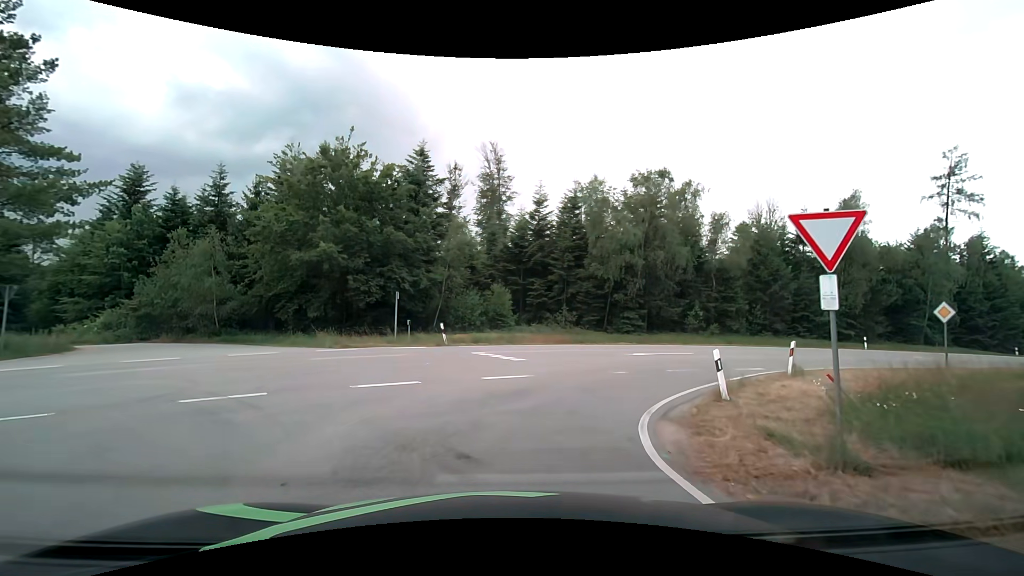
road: tertiary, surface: asphalt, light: Day
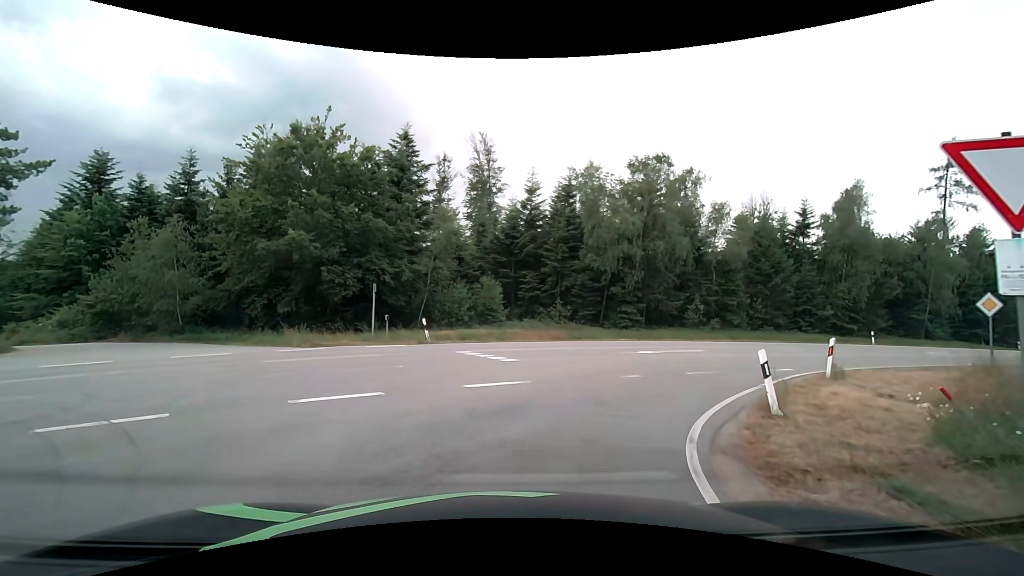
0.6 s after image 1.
(0.0, +2.3) m; 0°
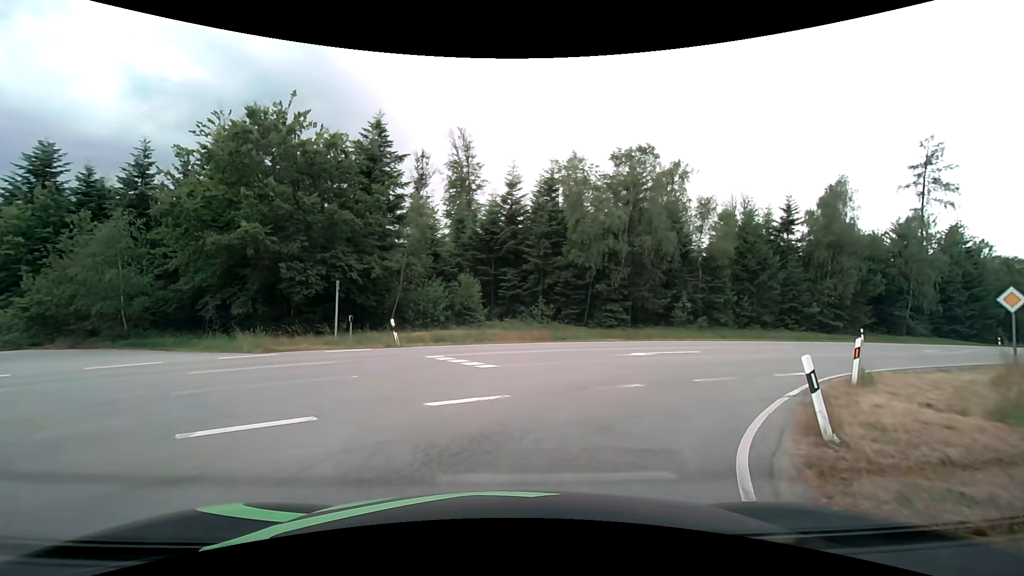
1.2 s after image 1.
(+0.1, +1.9) m; +2°
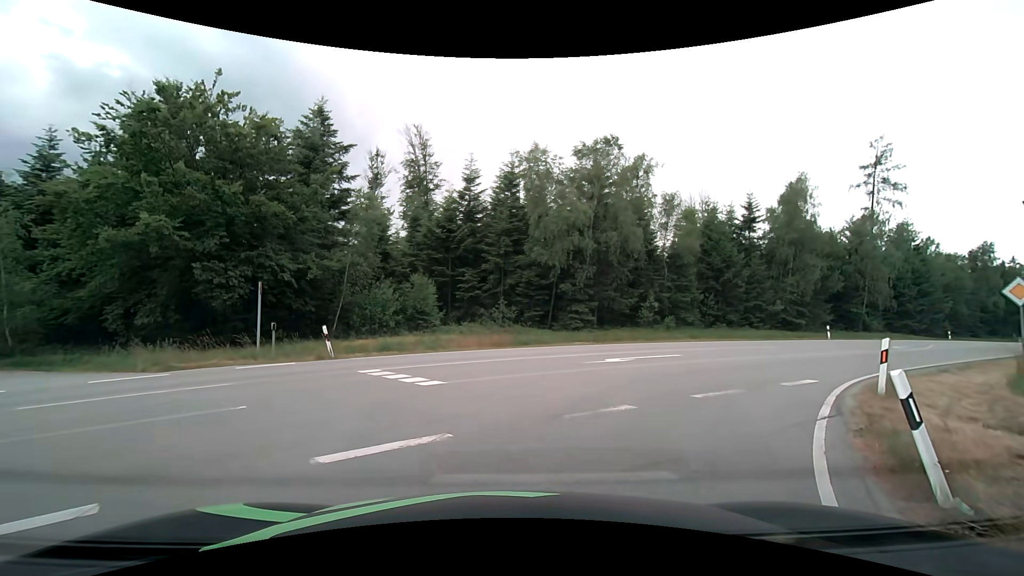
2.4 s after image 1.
(+0.1, +2.4) m; +7°
